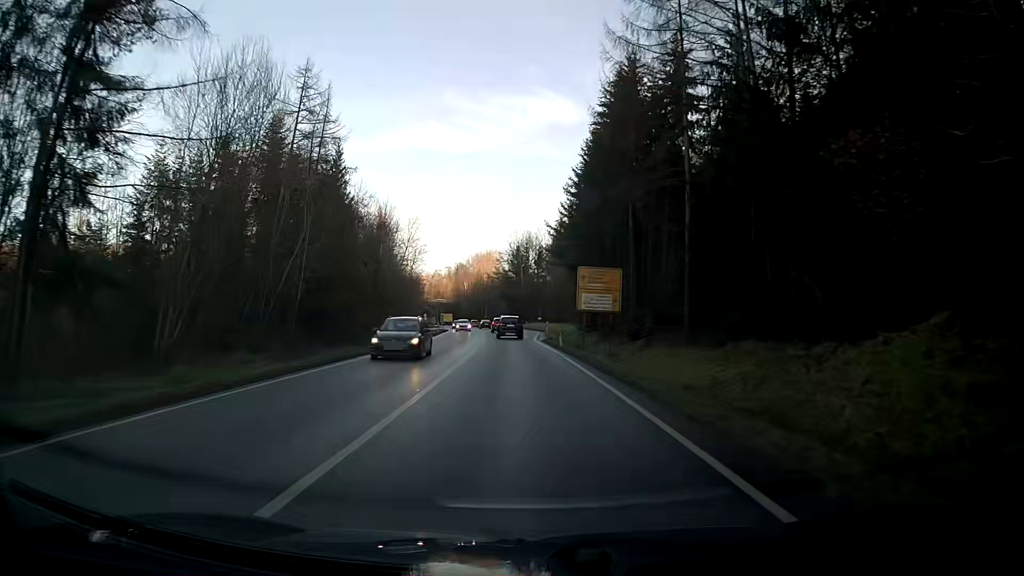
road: primary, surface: asphalt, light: Day
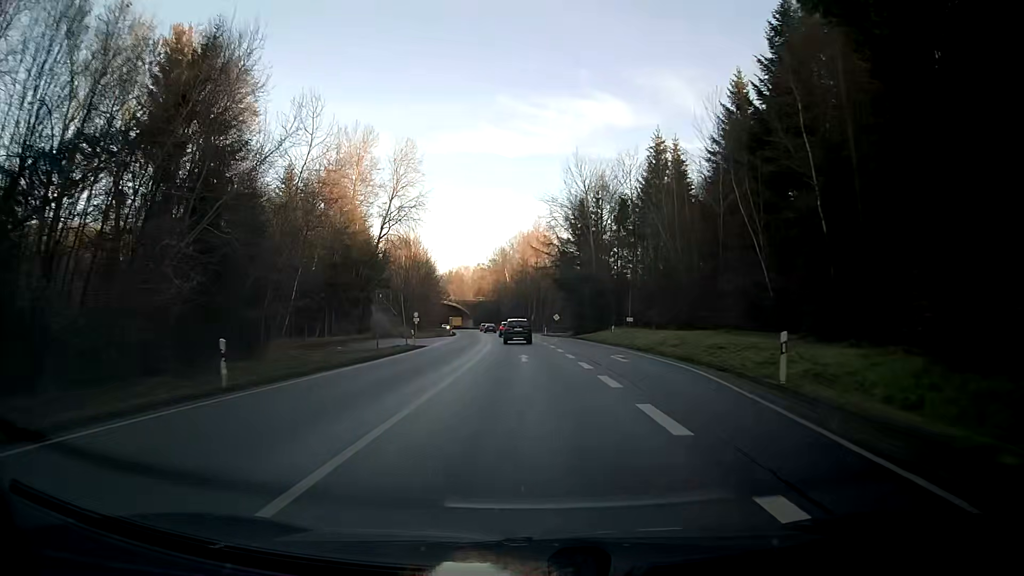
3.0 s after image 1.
(-2.7, +58.3) m; -5°
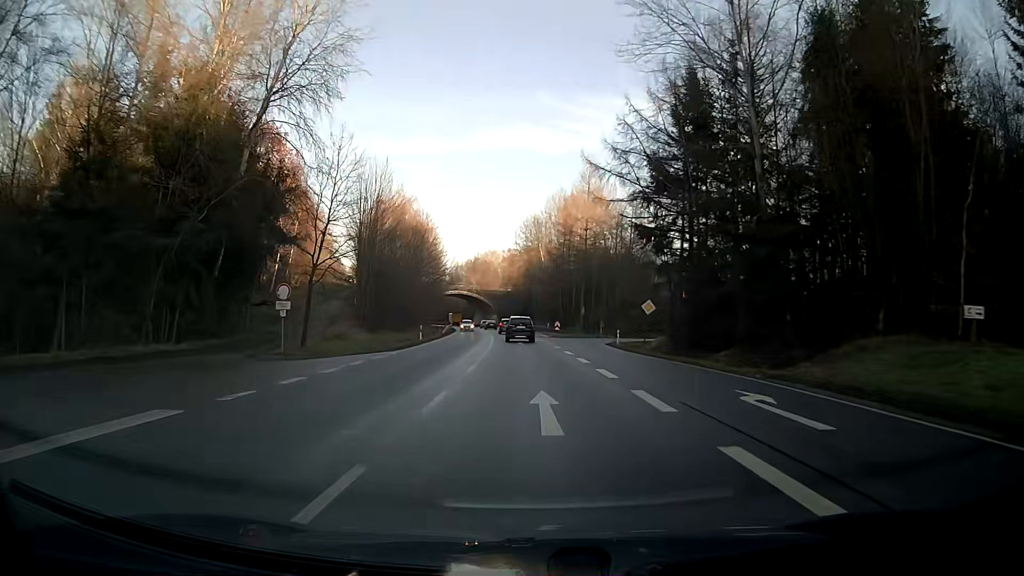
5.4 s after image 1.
(-1.2, +45.8) m; -3°
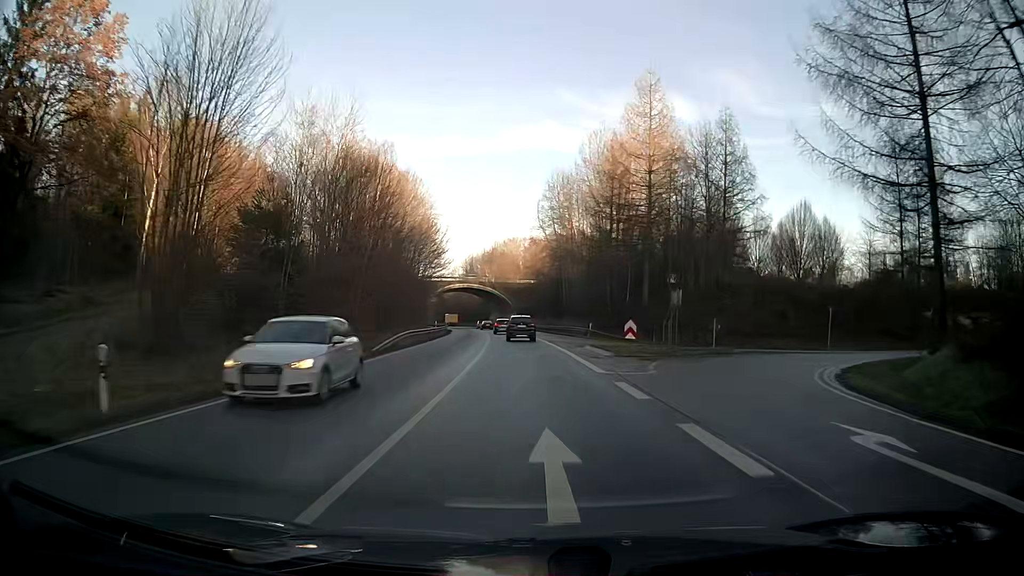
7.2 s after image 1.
(-0.6, +34.4) m; -2°
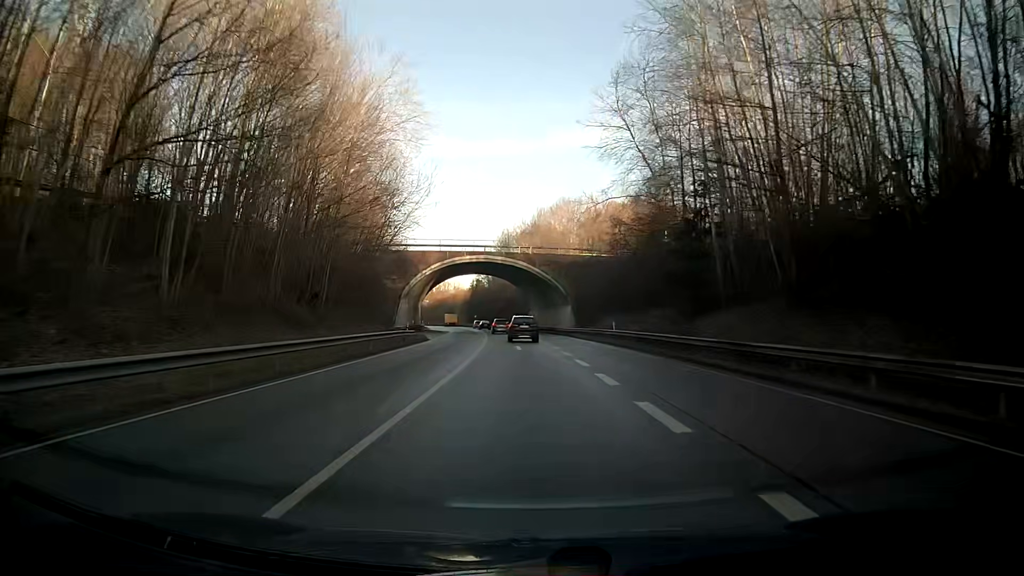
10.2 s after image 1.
(-2.0, +58.1) m; -4°
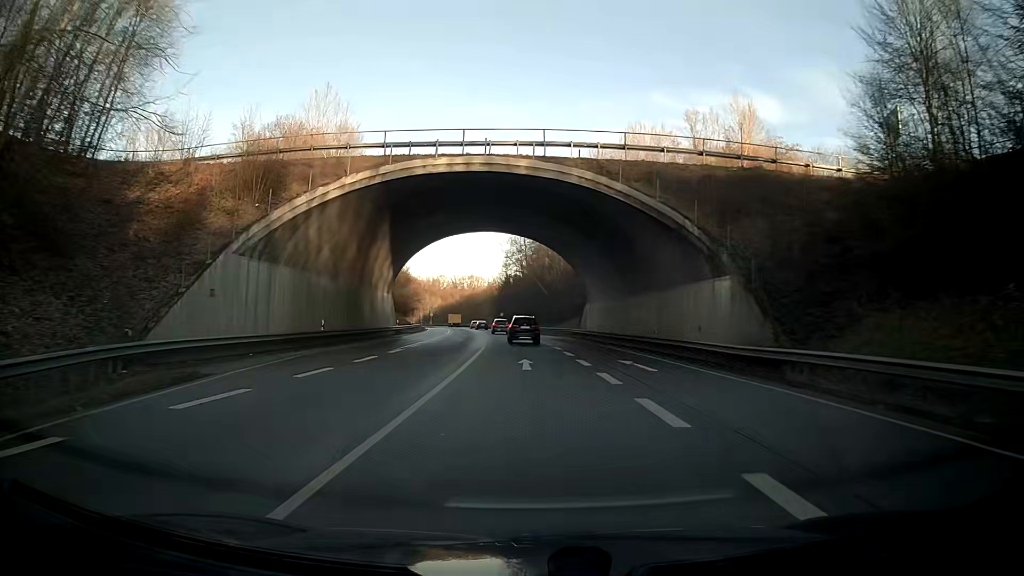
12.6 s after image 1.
(-1.5, +47.4) m; -3°
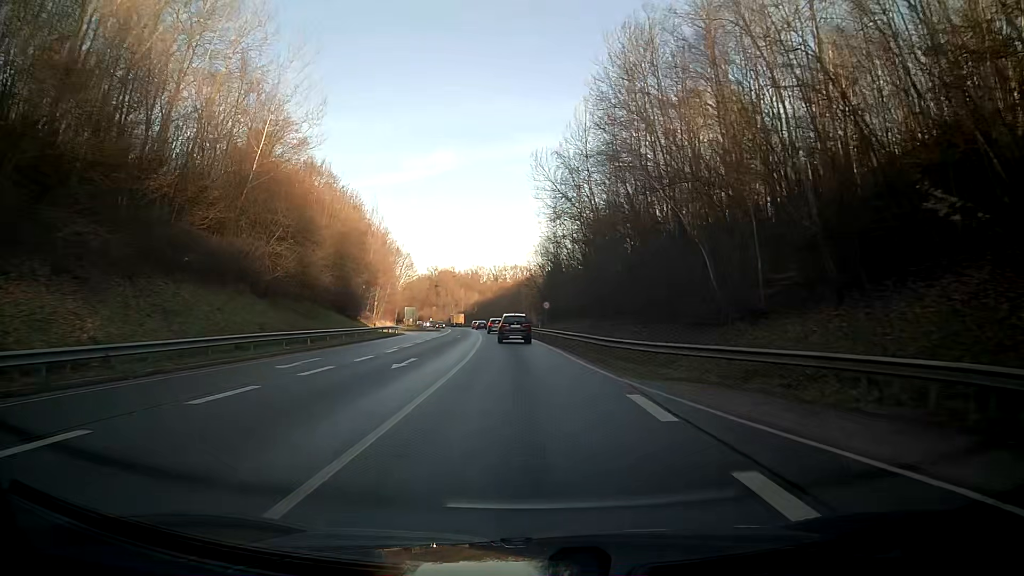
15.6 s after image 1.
(-2.4, +59.8) m; -5°
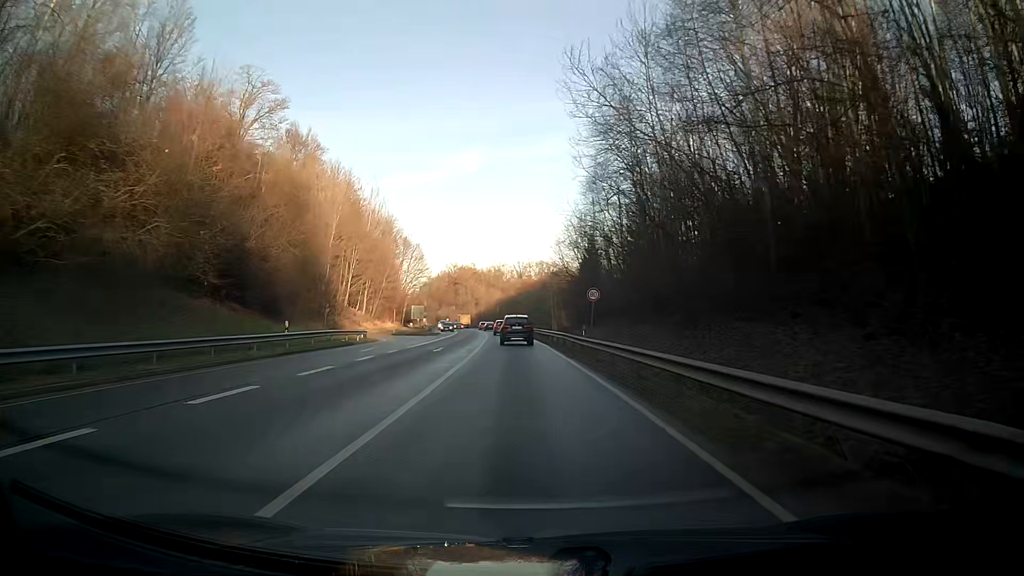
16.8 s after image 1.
(-0.4, +24.1) m; -2°
